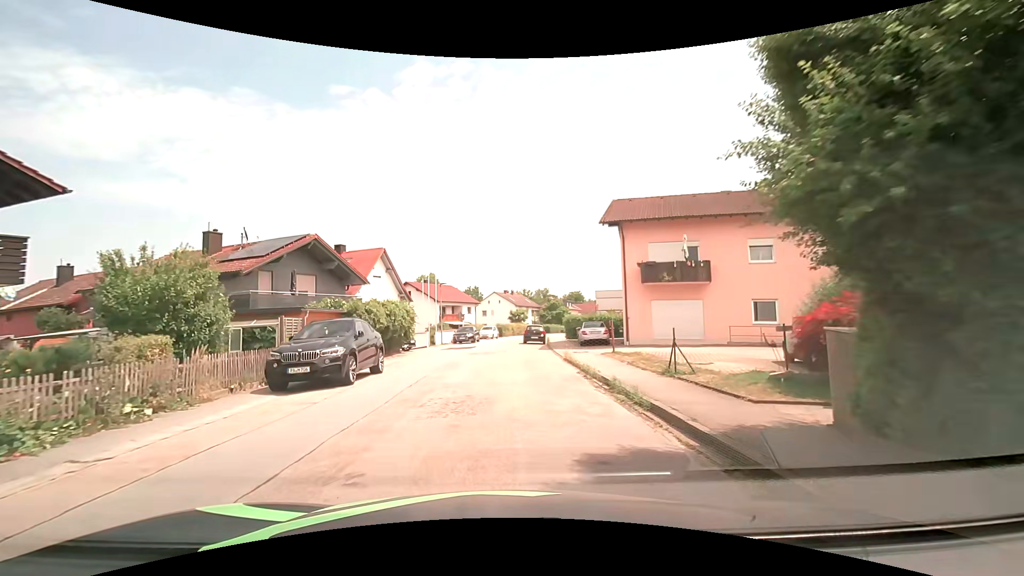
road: residential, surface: asphalt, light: Day
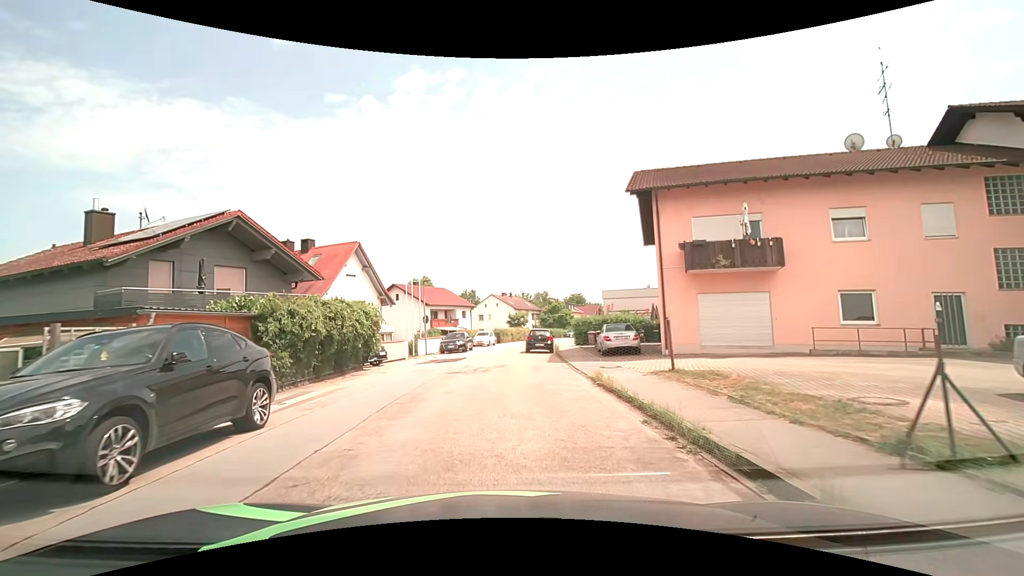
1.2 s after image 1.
(+0.1, +7.4) m; 0°
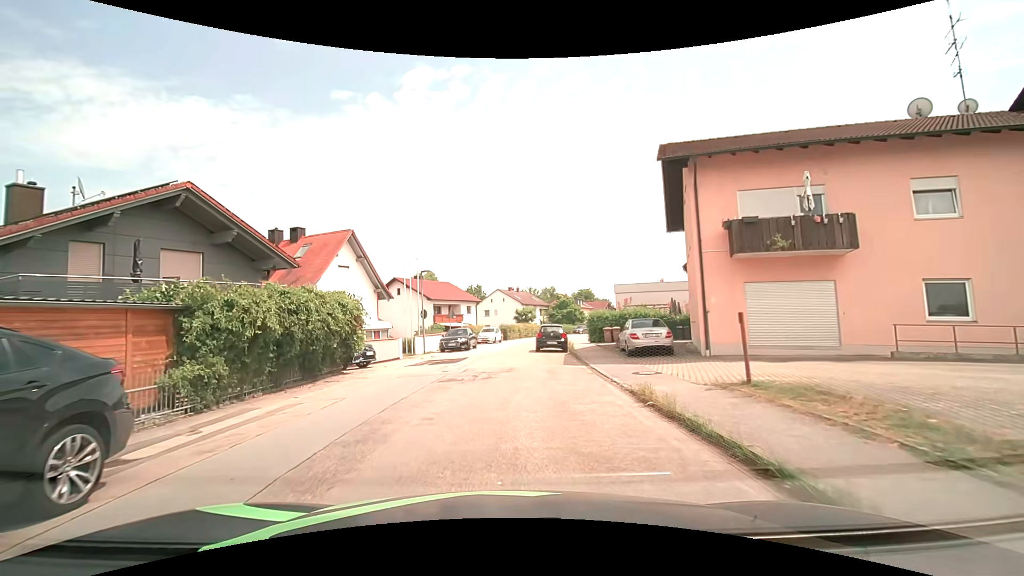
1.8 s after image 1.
(0.0, +3.6) m; -1°
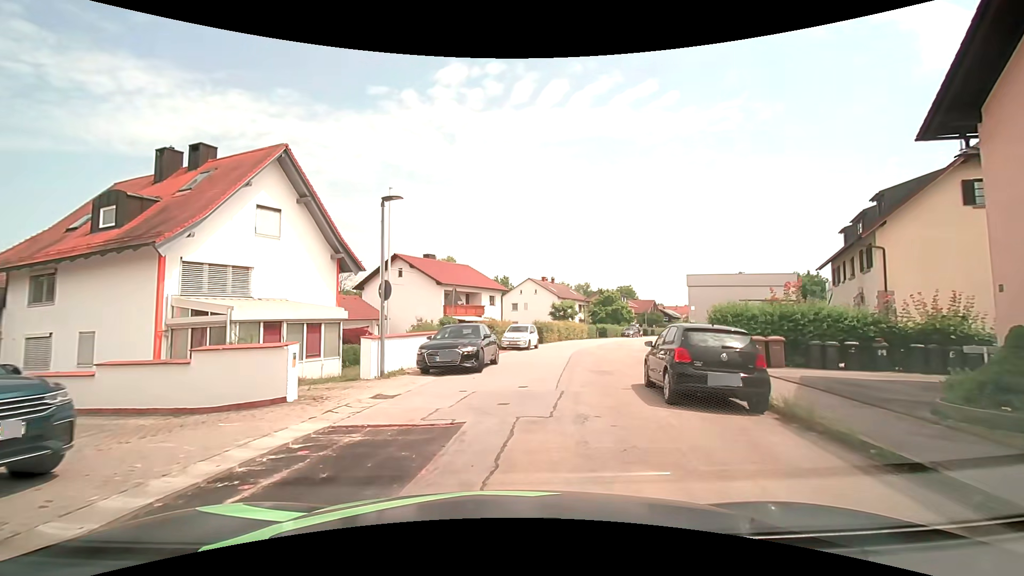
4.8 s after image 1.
(-0.8, +16.9) m; -3°
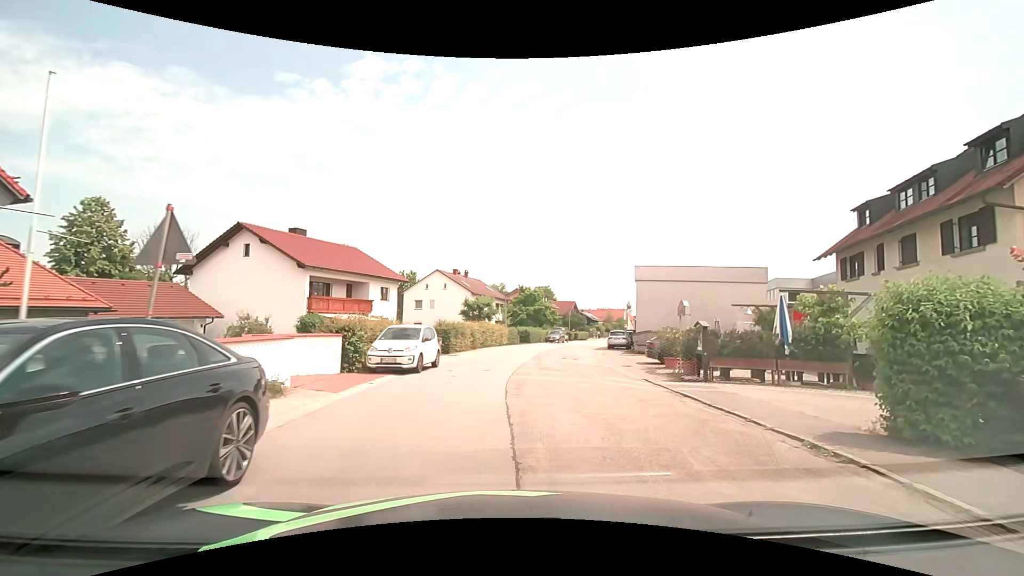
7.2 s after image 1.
(+0.8, +13.0) m; +10°
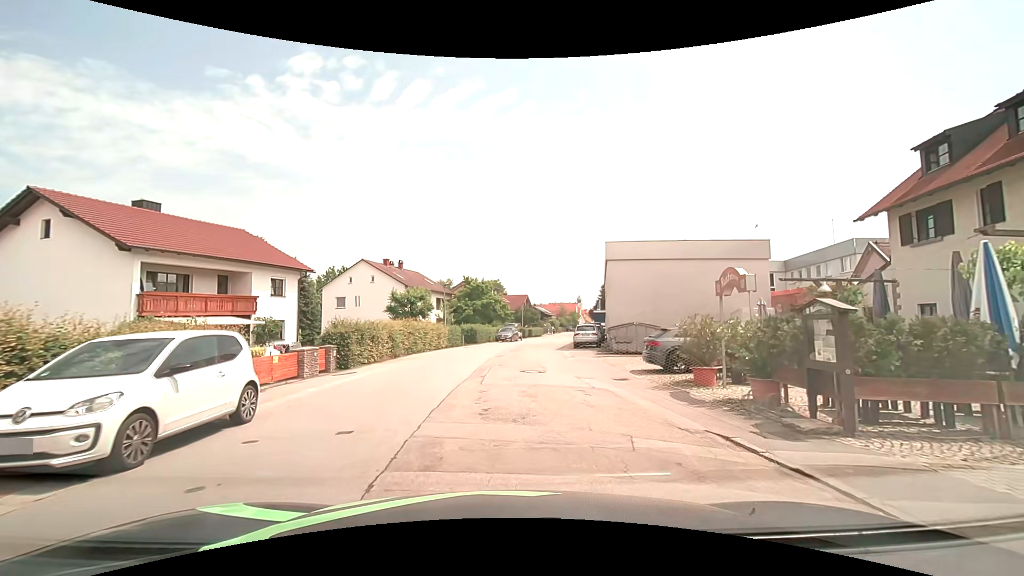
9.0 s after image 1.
(+0.7, +9.6) m; +6°
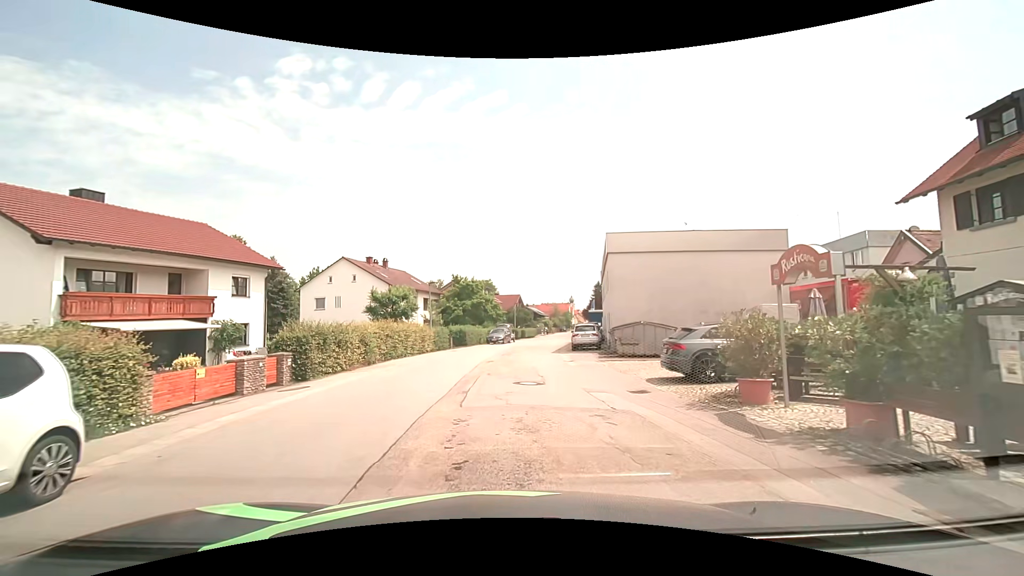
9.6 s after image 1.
(0.0, +3.2) m; +1°
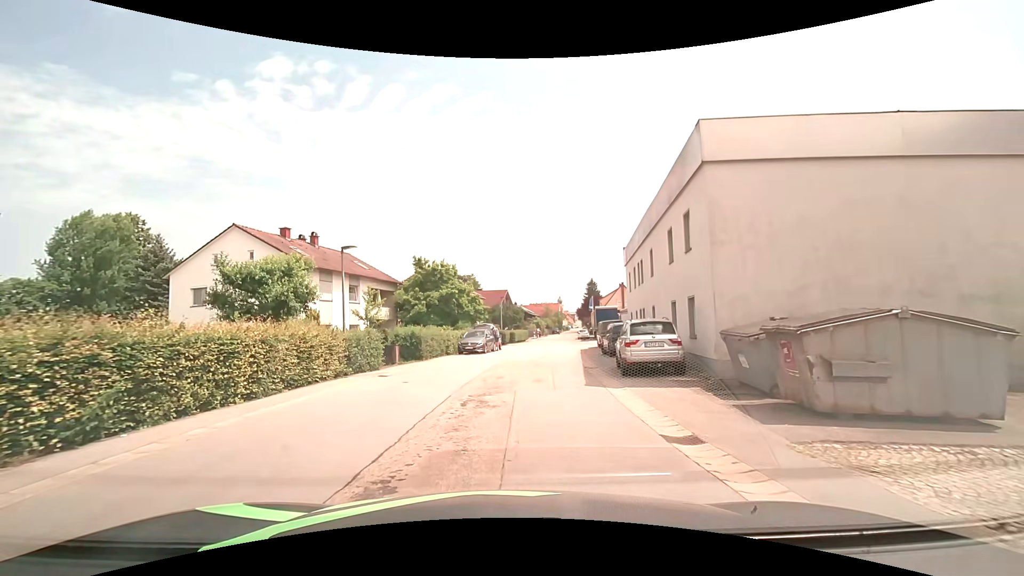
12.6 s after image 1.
(+0.2, +16.6) m; 0°
(0, +10) (+1, +20) (+3, +30) (+4, +40) (+6, +50) (+7, +60) (+9, +69) (+10, +79) (+12, +89) (+14, +99) m
